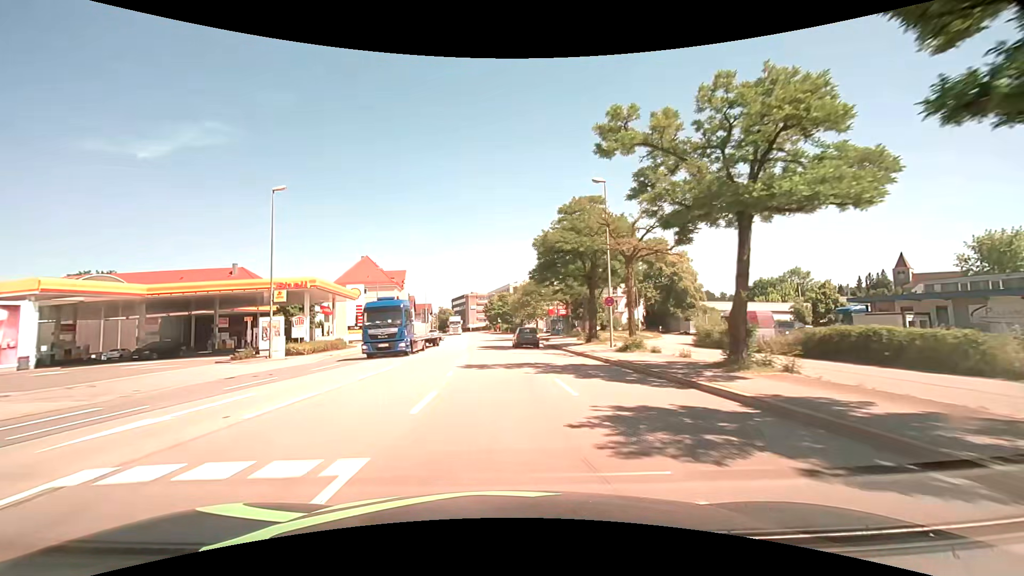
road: primary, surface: asphalt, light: Day
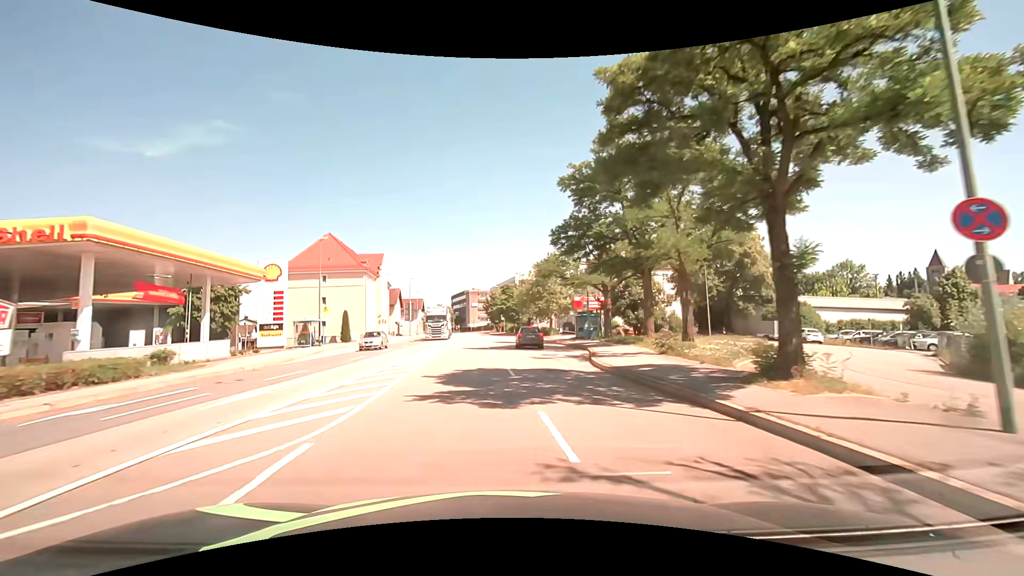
(0.0, +22.8) m; 0°
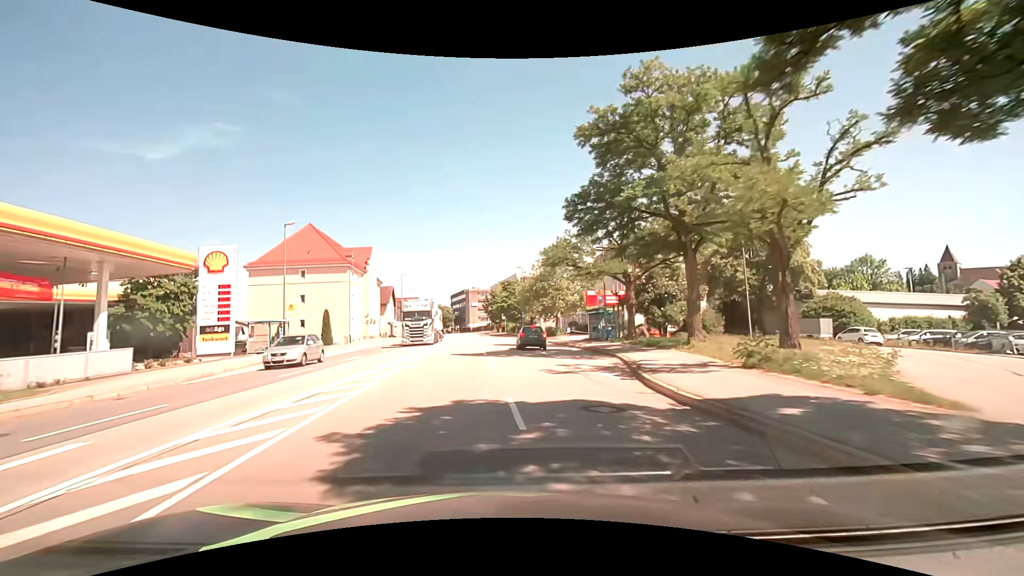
(0.0, +7.6) m; -1°
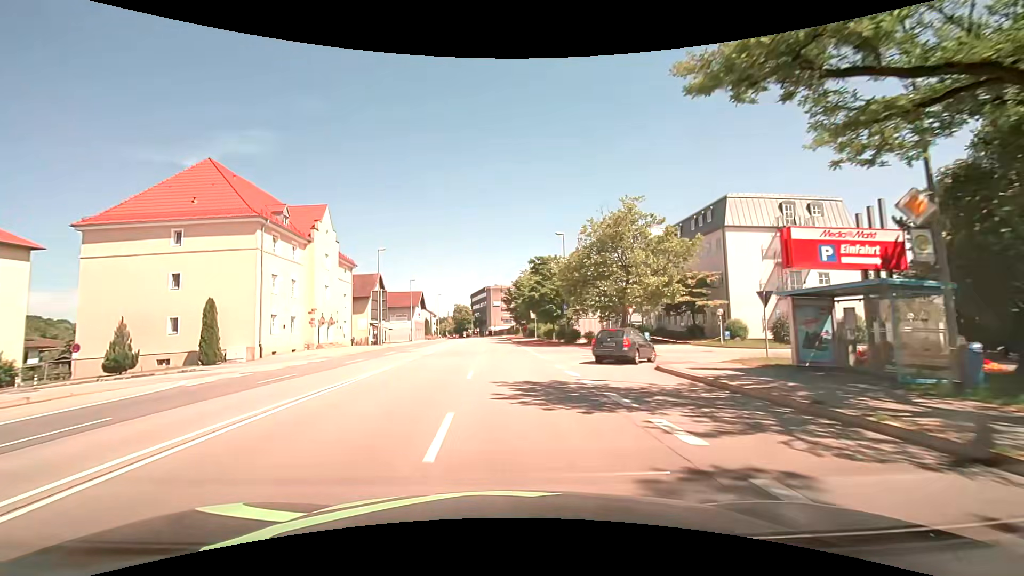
(-0.3, +28.2) m; -2°
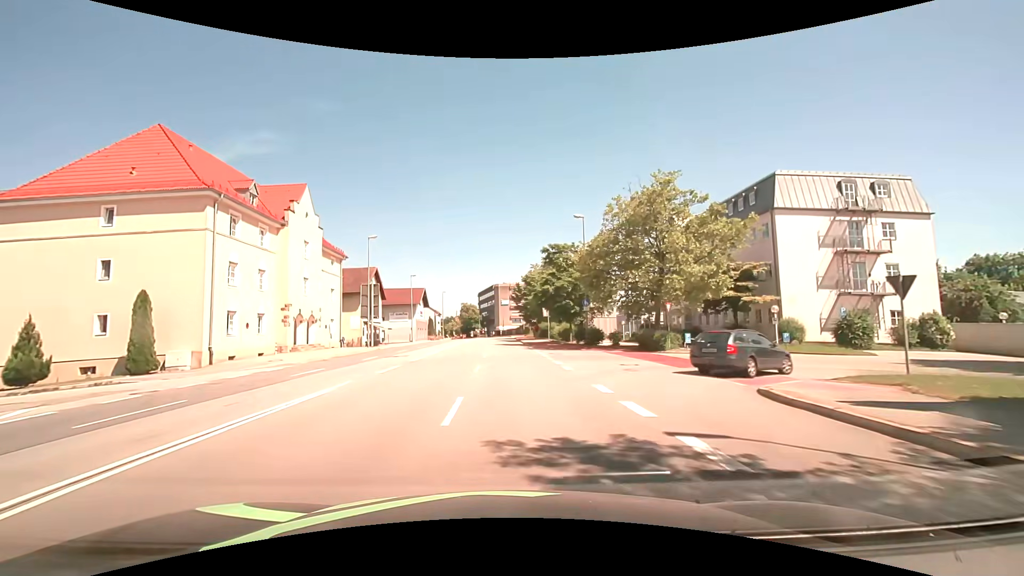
(-0.1, +7.1) m; -1°
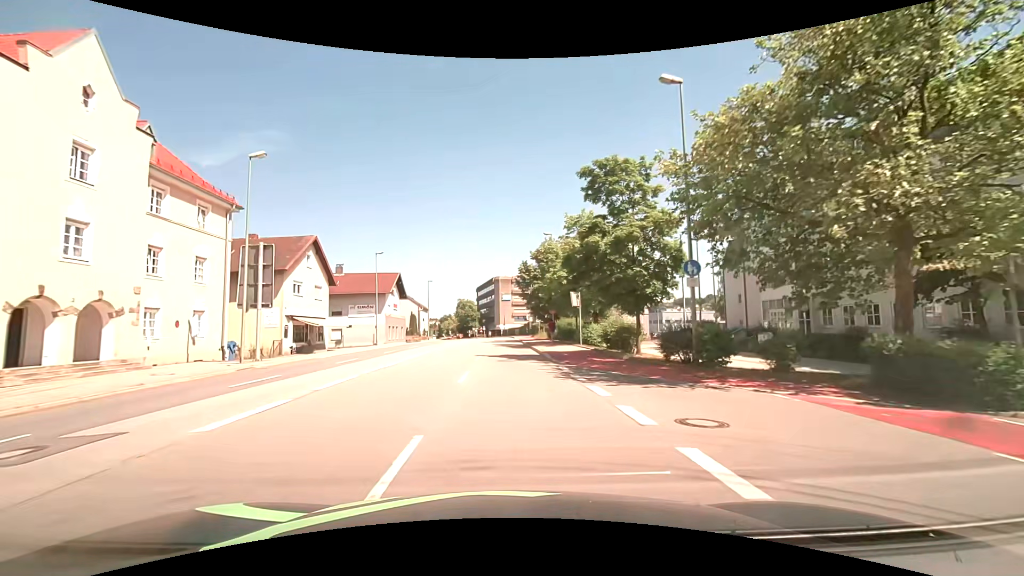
(-0.1, +21.8) m; 0°
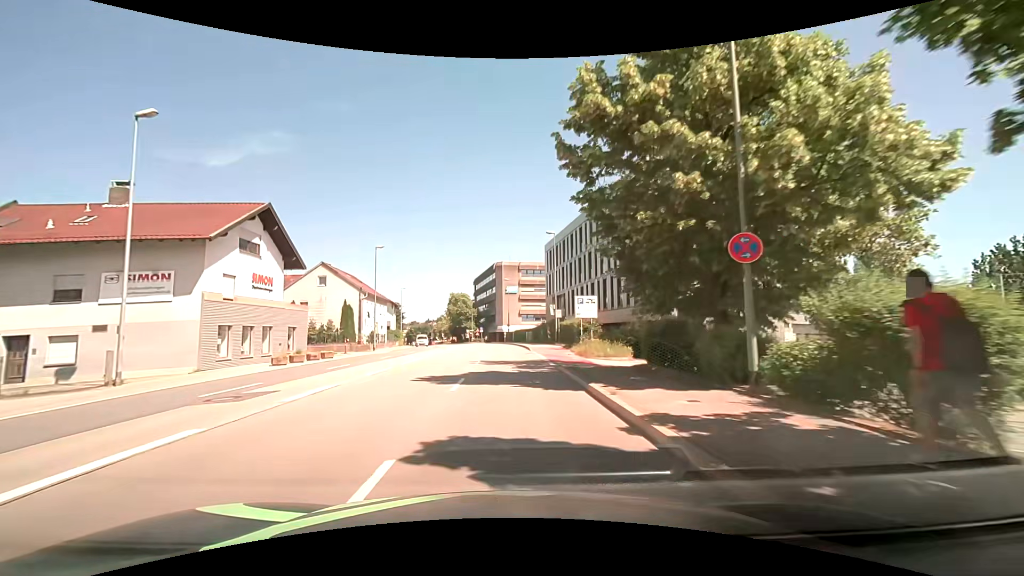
(-0.3, +37.3) m; 0°
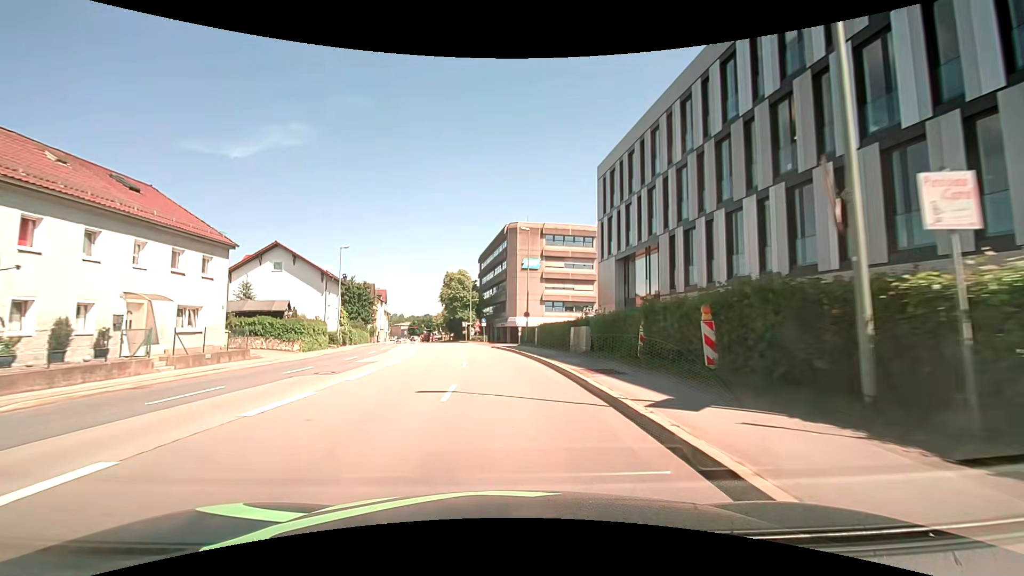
(-0.3, +37.9) m; -2°
(0, +10) (-1, +20) (-1, +30) (-2, +40) (-4, +50) (-6, +60) (-8, +69) (-10, +79) (-12, +89) (-14, +99) m
